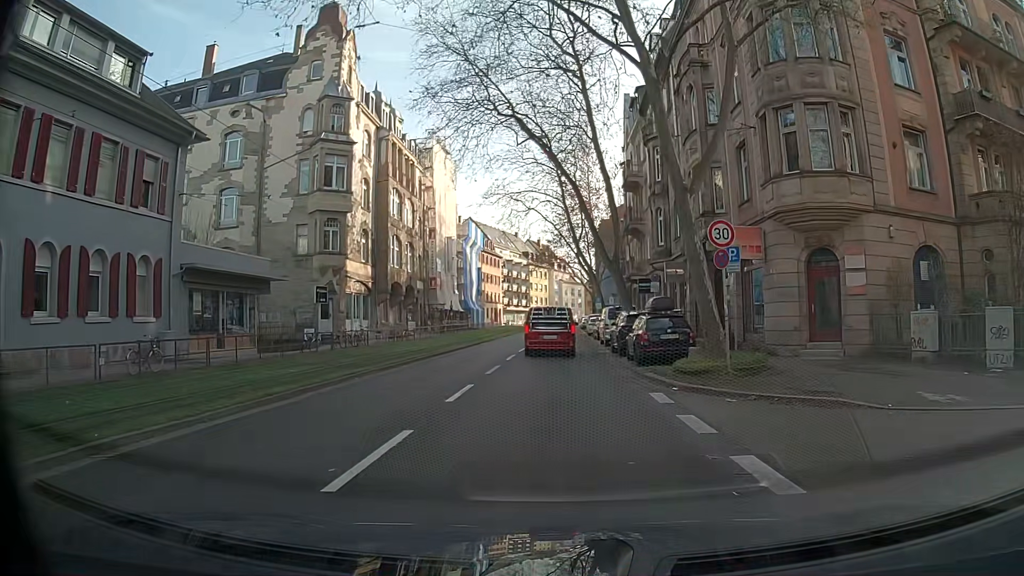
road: primary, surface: asphalt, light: Day
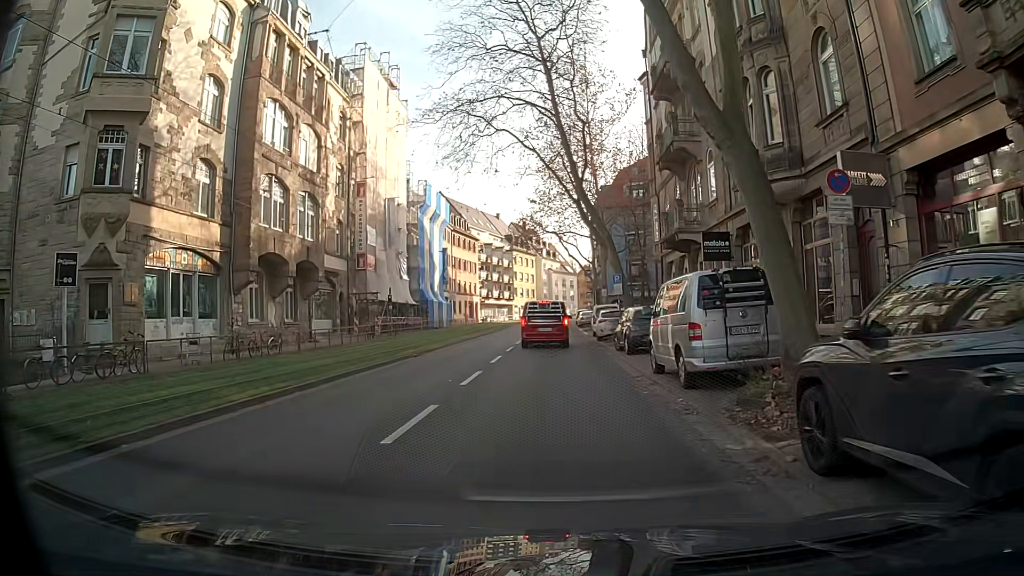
(+0.1, +22.2) m; +1°
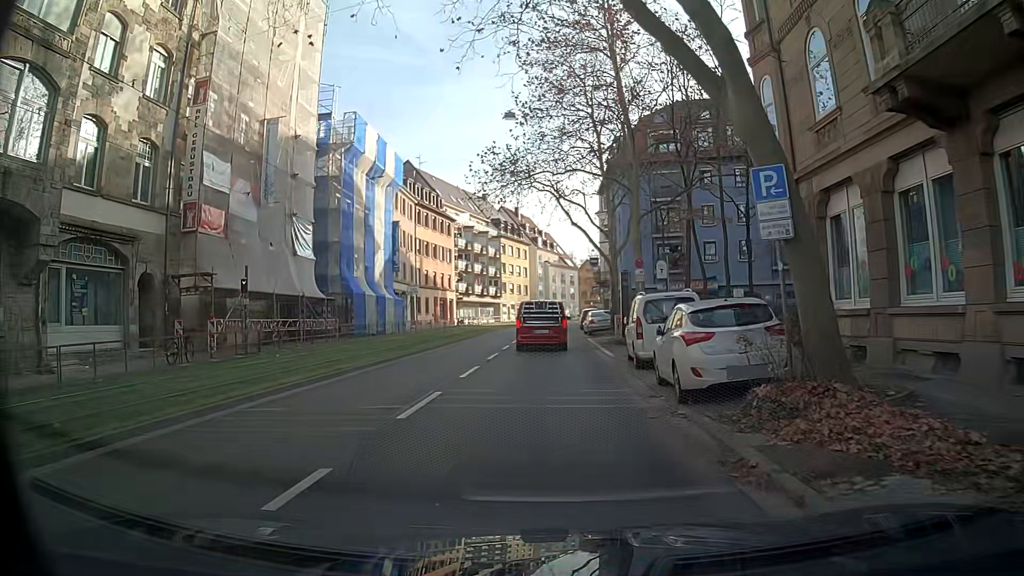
(+0.2, +22.3) m; 0°
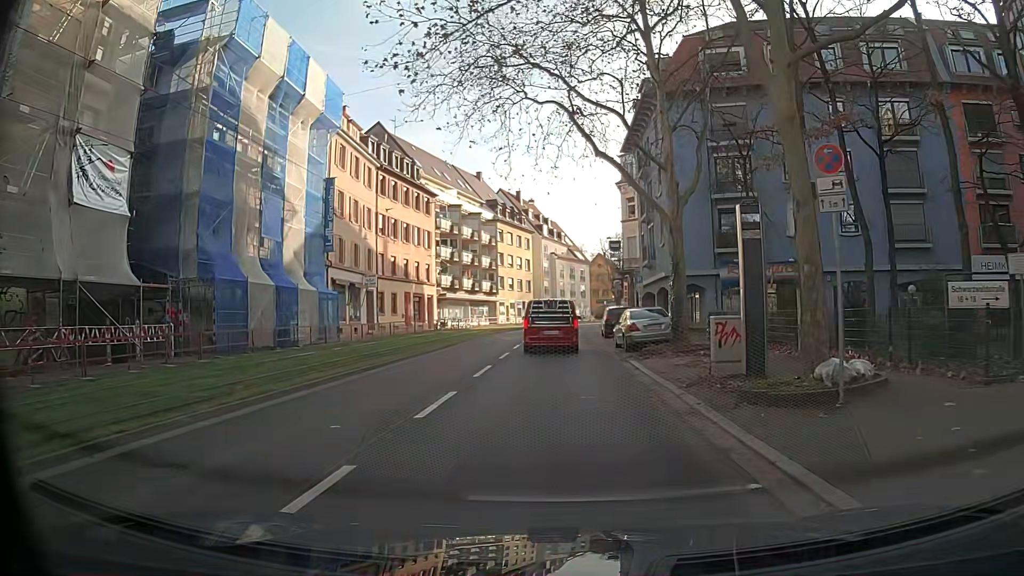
(-0.3, +17.8) m; 0°
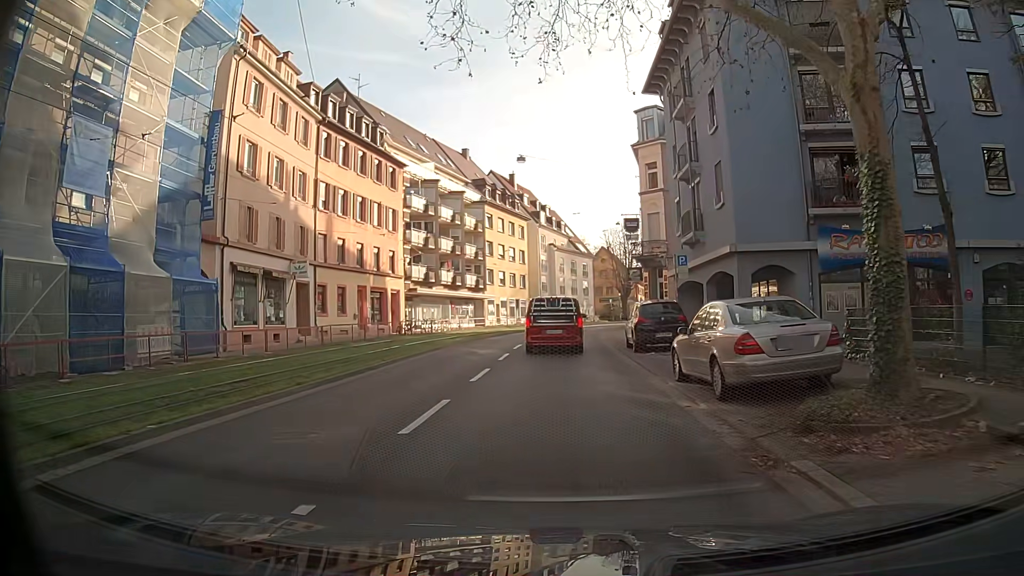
(+0.1, +13.4) m; 0°
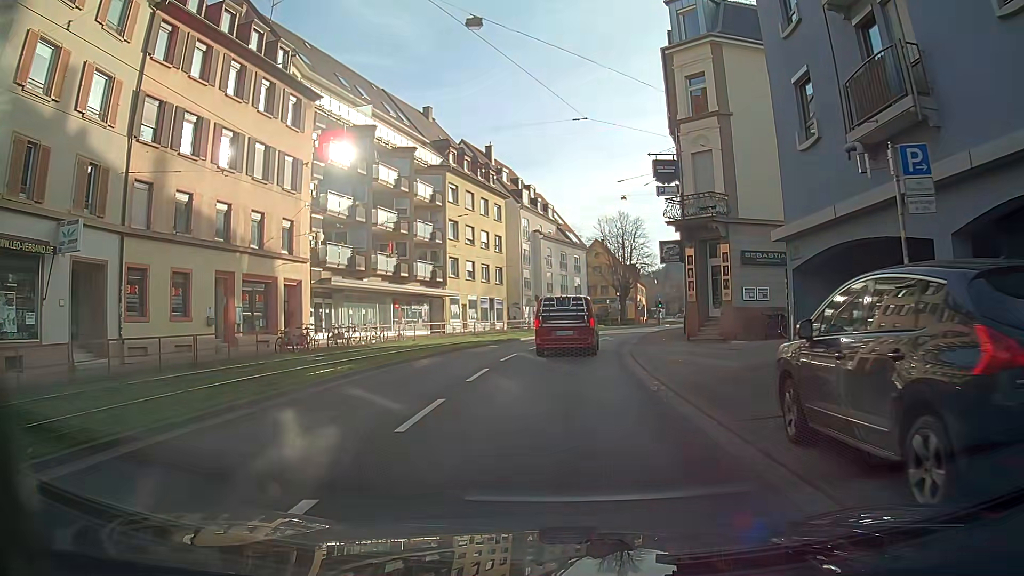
(-0.1, +17.8) m; 0°
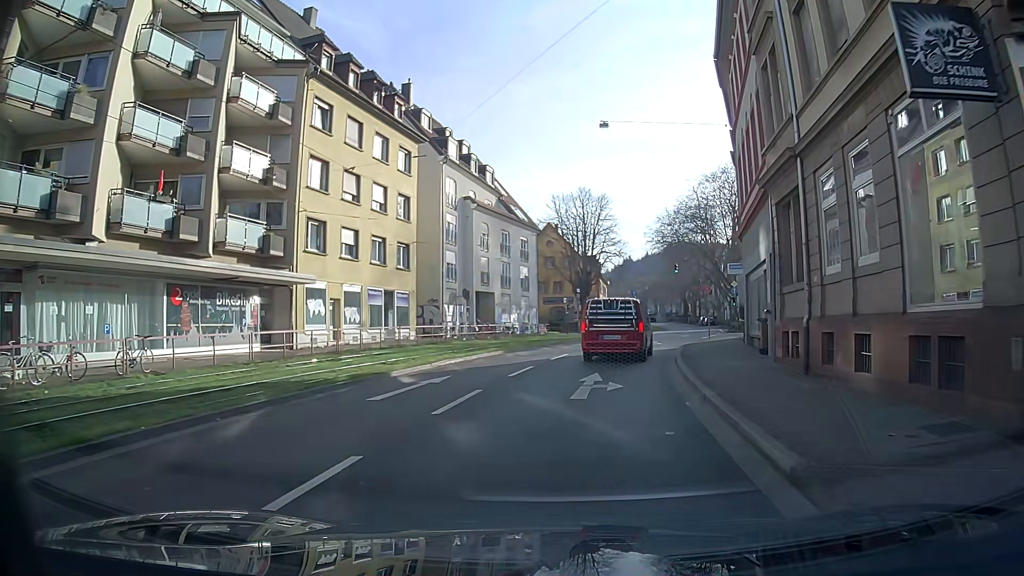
(+0.7, +22.2) m; +6°
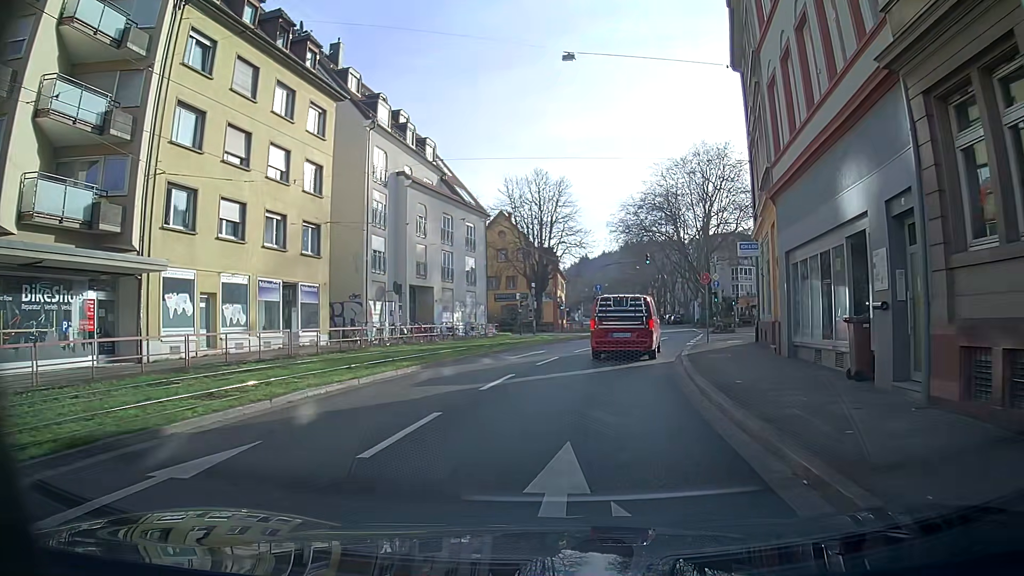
(+0.1, +8.9) m; +2°
